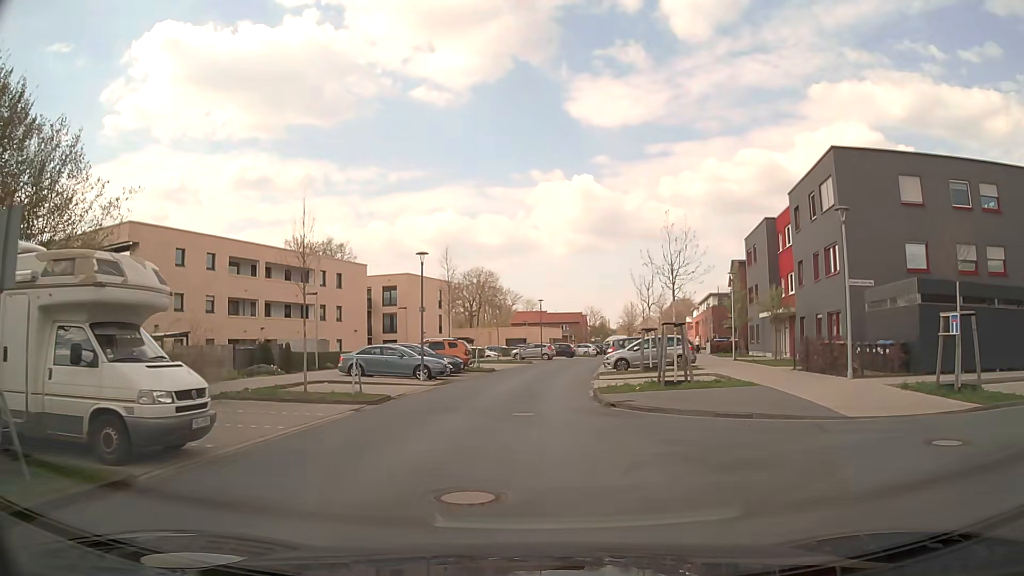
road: residential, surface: asphalt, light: Day
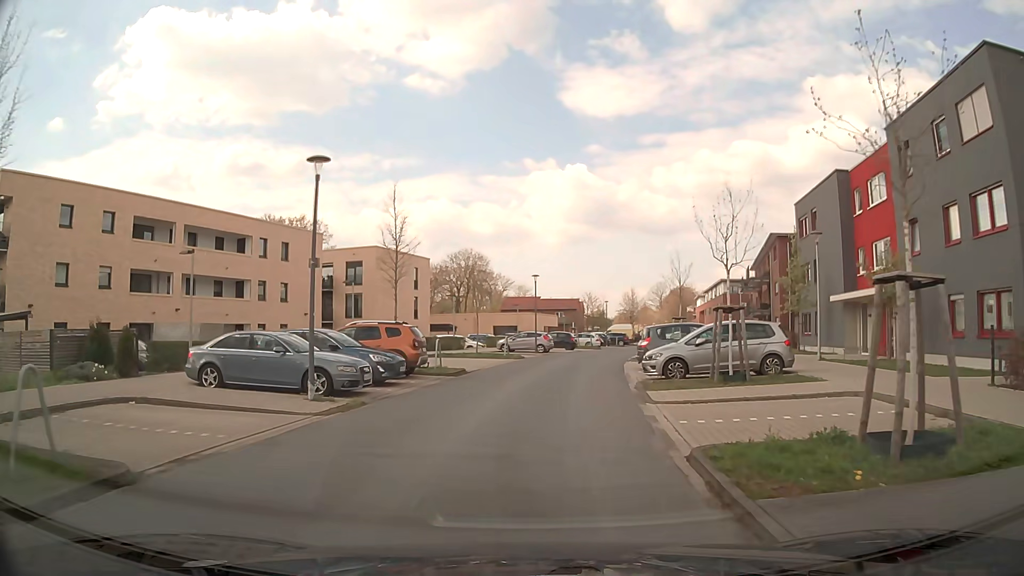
(+0.1, +12.9) m; +2°
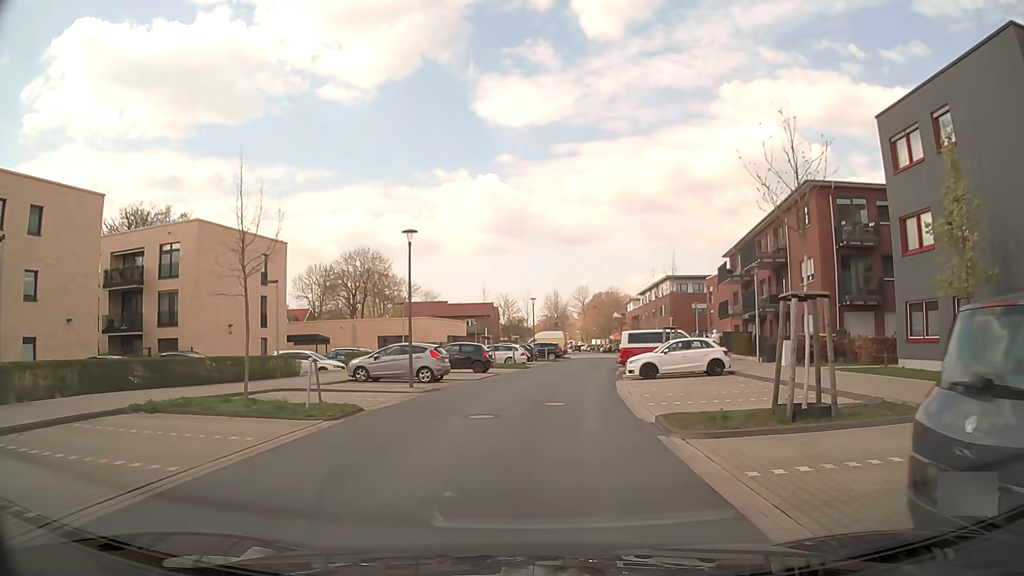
(+0.9, +21.7) m; +7°
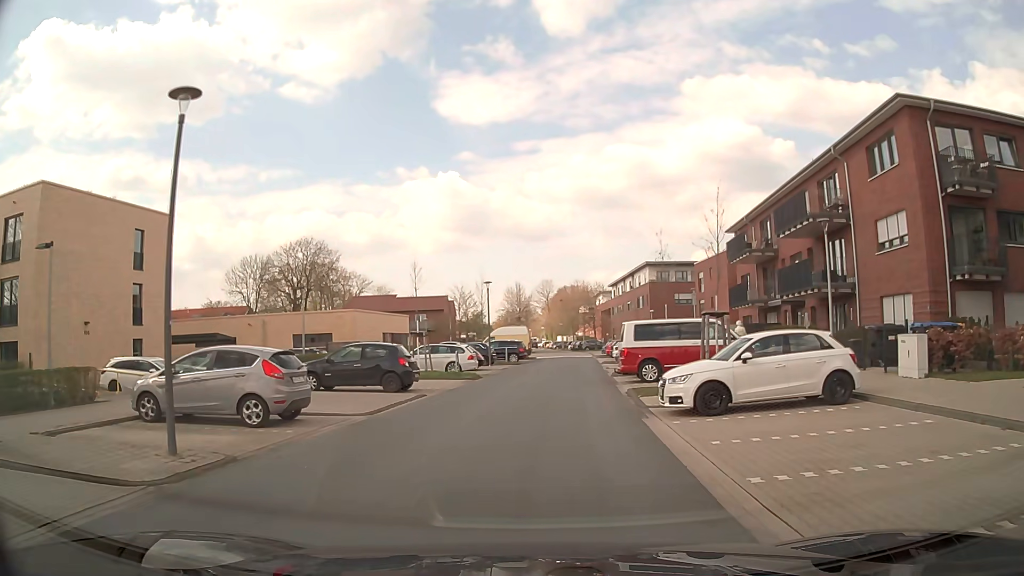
(+0.4, +13.0) m; +3°
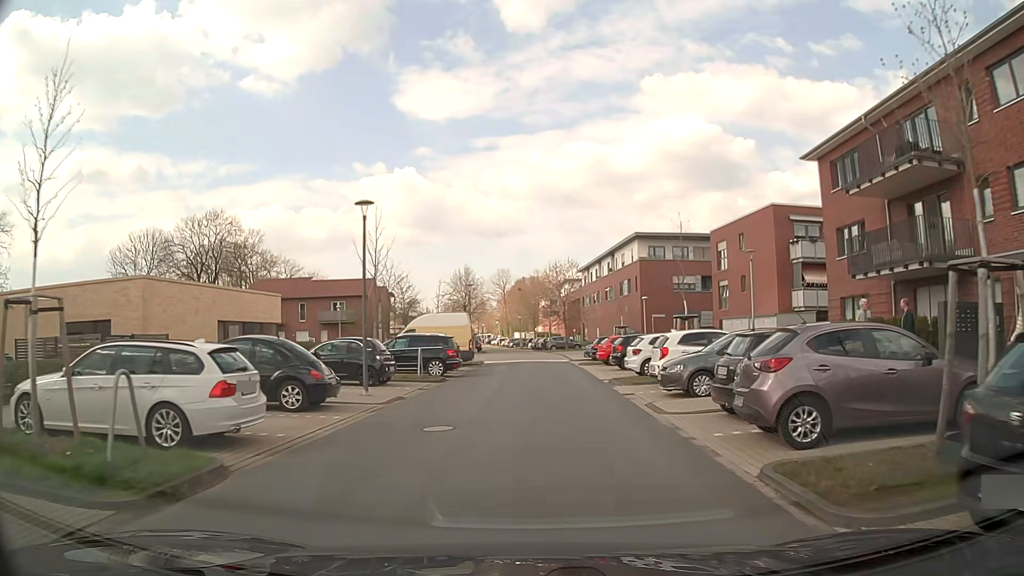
(+0.6, +22.2) m; +4°
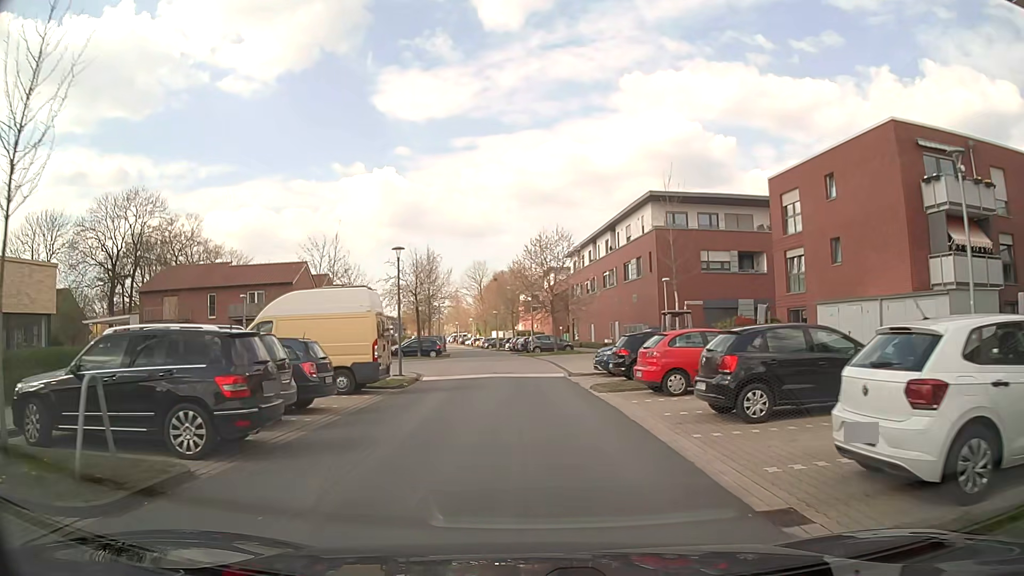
(+0.3, +18.0) m; +1°
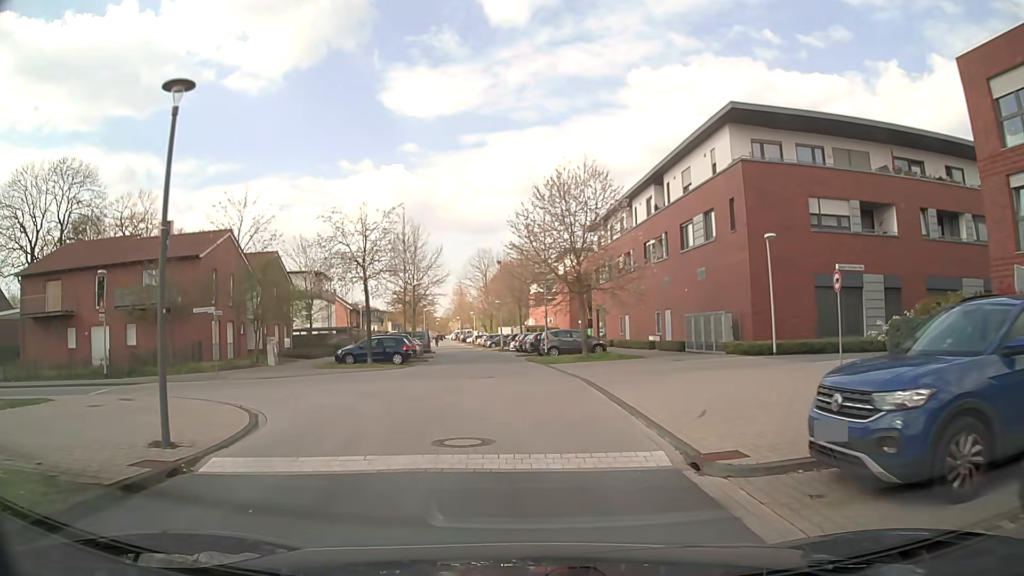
(0.0, +18.0) m; -1°
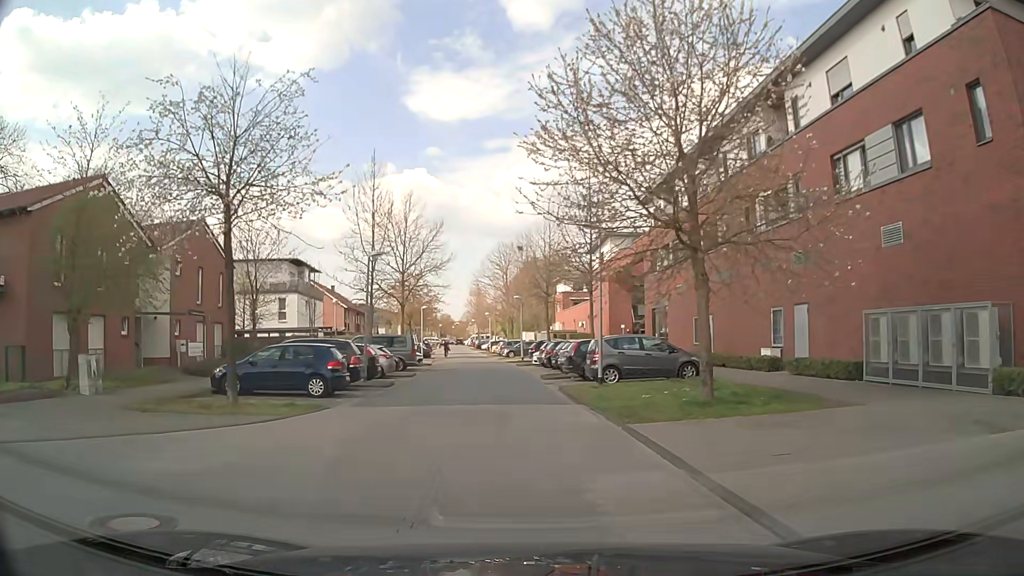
(-0.4, +17.4) m; -1°
(0, +10) (-1, +20) (-2, +30) (-3, +40) (-4, +50) (-5, +60) (-6, +70) (-8, +80) (-9, +89) (-11, +99) m
